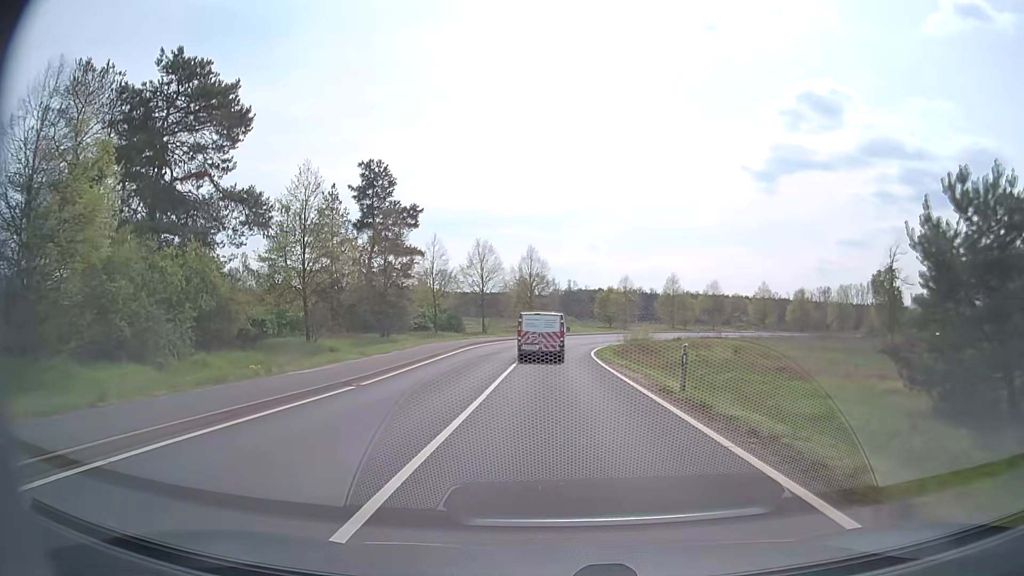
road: secondary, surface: asphalt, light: Day
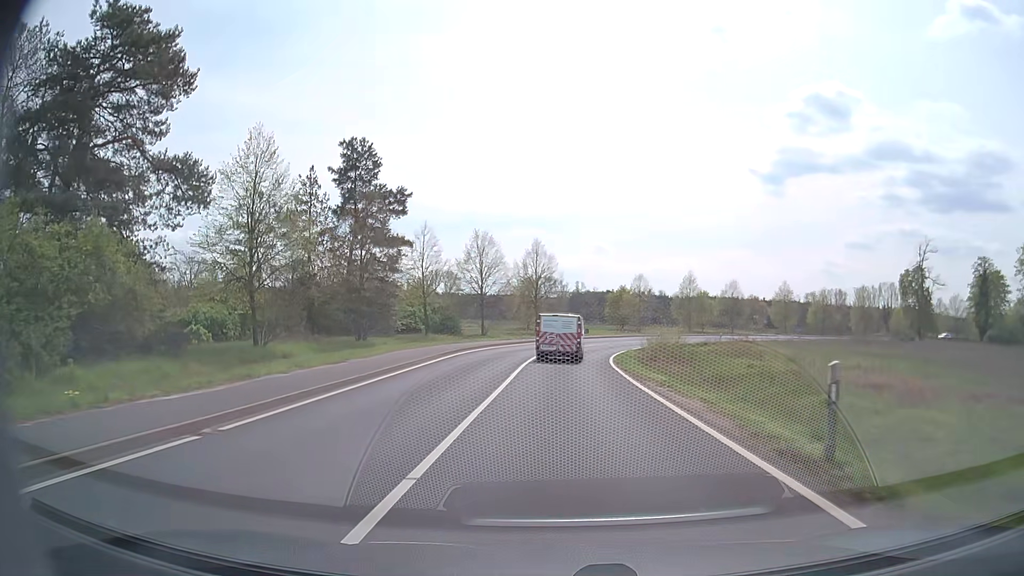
(-0.1, +7.9) m; 0°
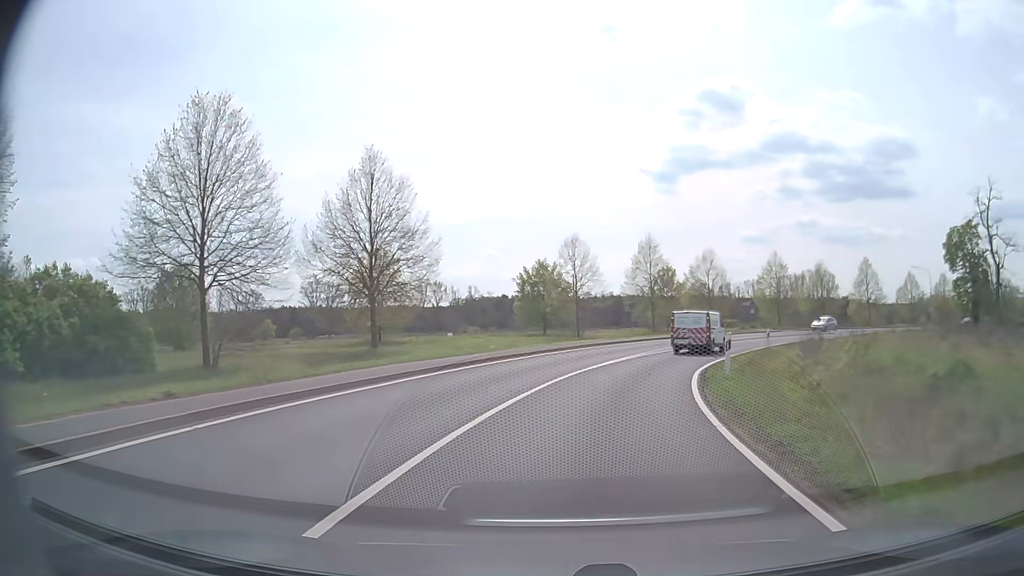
(+1.4, +40.1) m; +8°
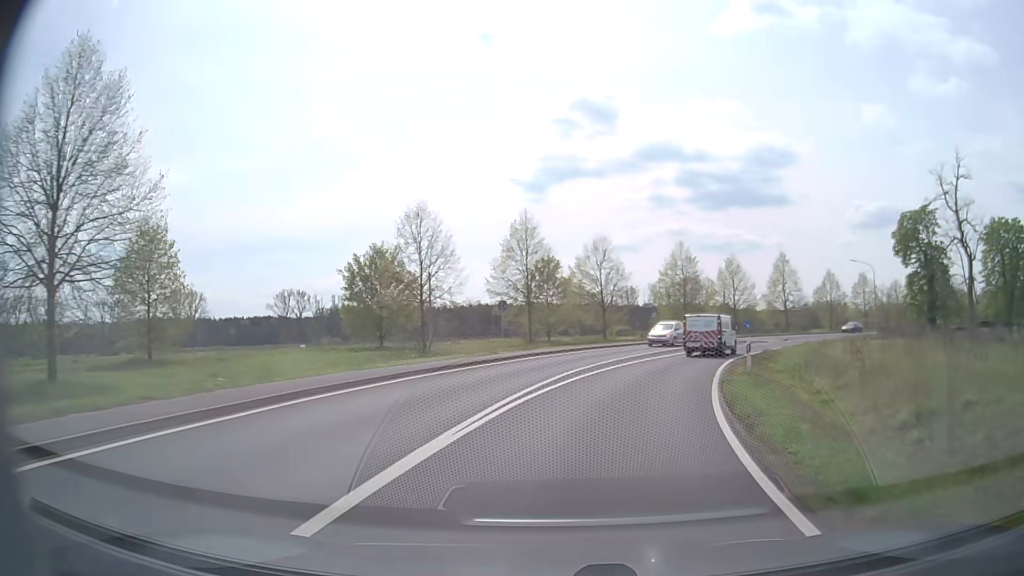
(+1.5, +16.2) m; +11°
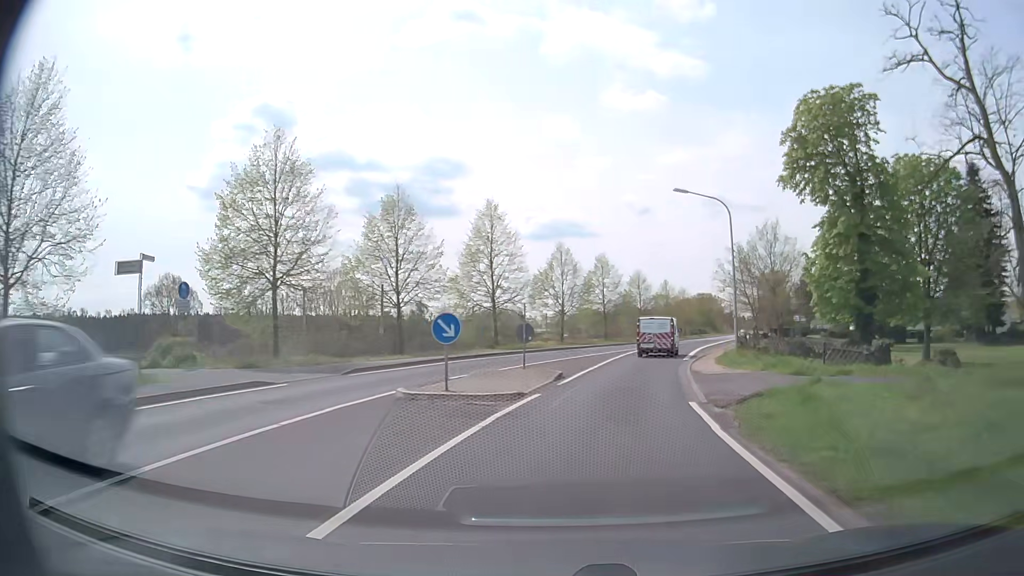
(+10.0, +38.7) m; +28°
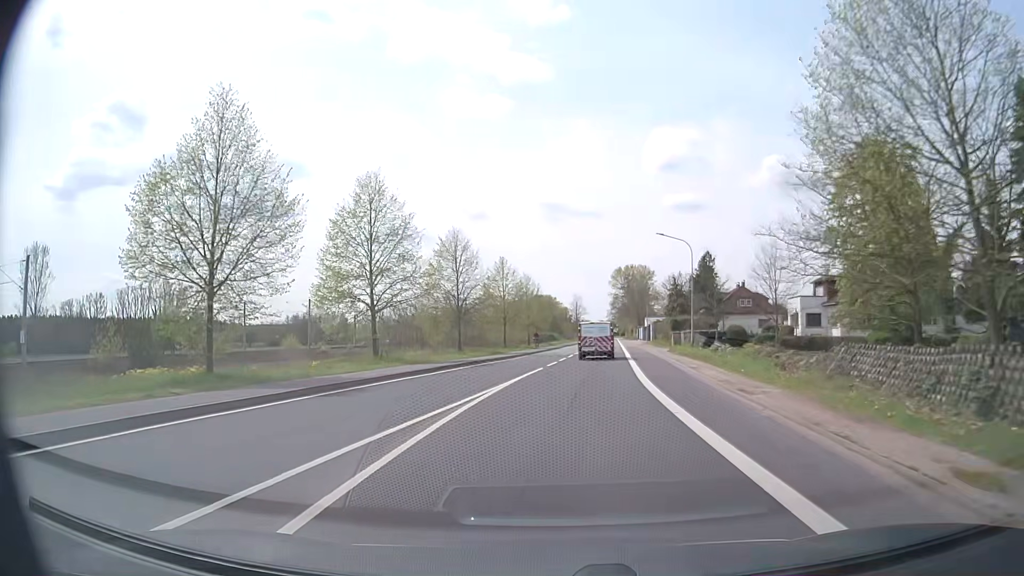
(+6.2, +39.4) m; +14°
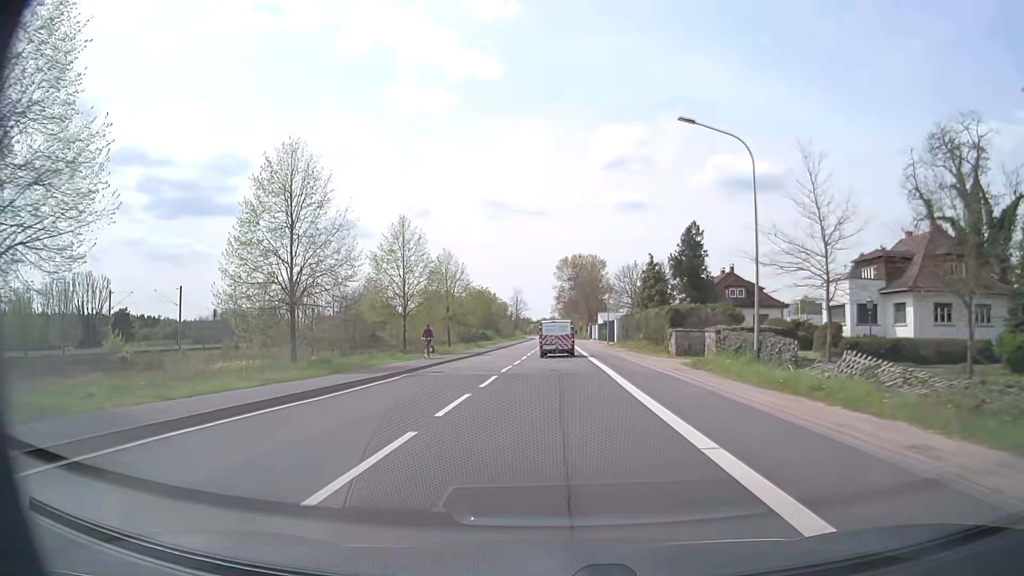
(+1.1, +24.0) m; +5°
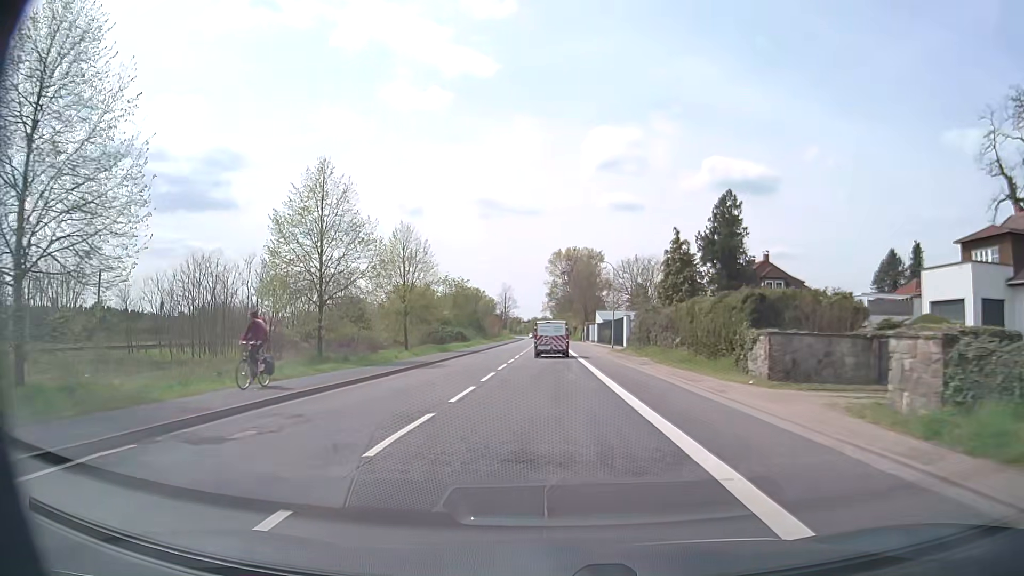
(+0.2, +16.1) m; +1°
(0, +10) (0, +20) (0, +30) (0, +40) (0, +50) (0, +60) (0, +70) (-1, +80) (-1, +90) (-1, +100) m
